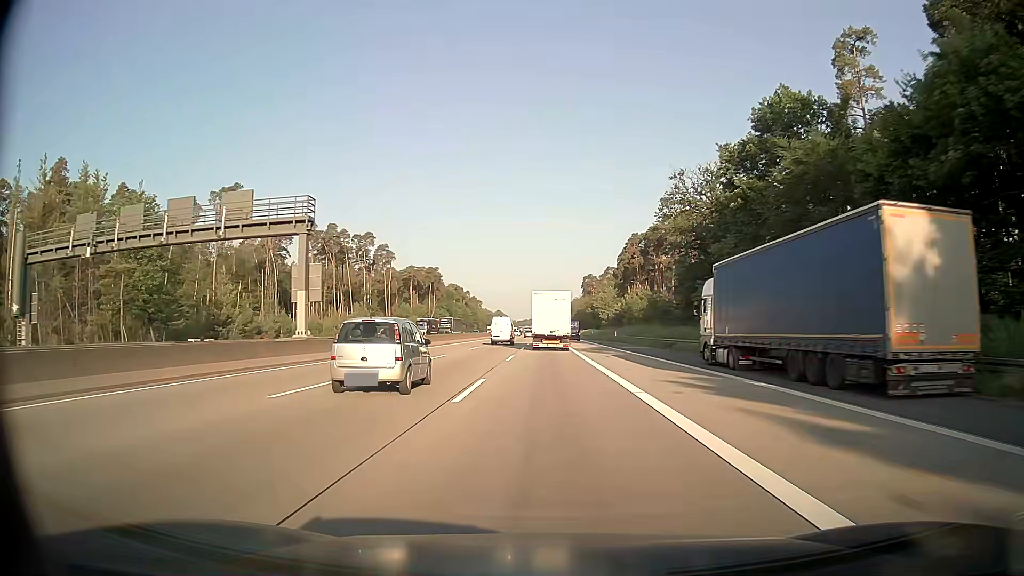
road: motorway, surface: asphalt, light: Day
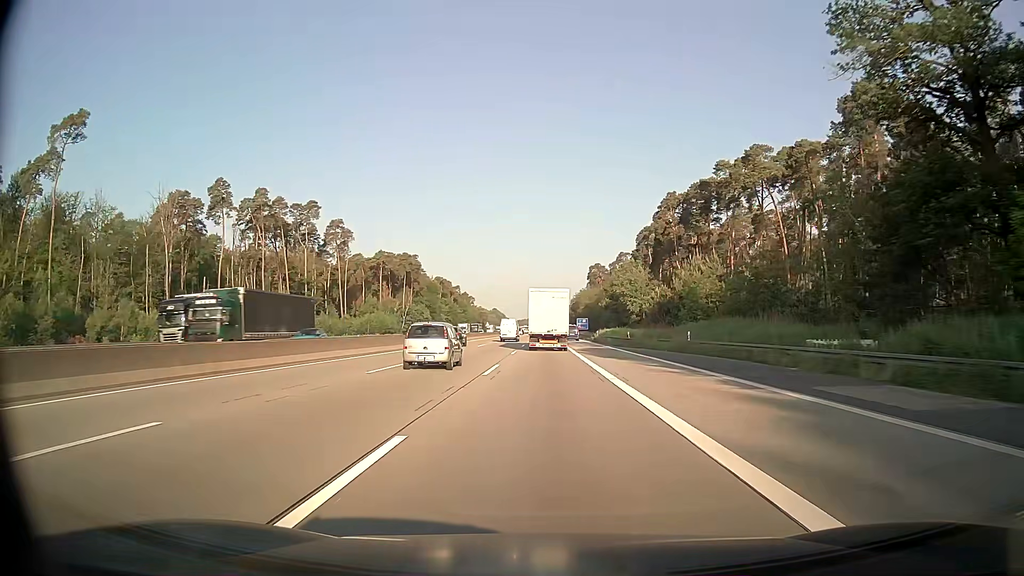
(+0.1, +46.3) m; 0°
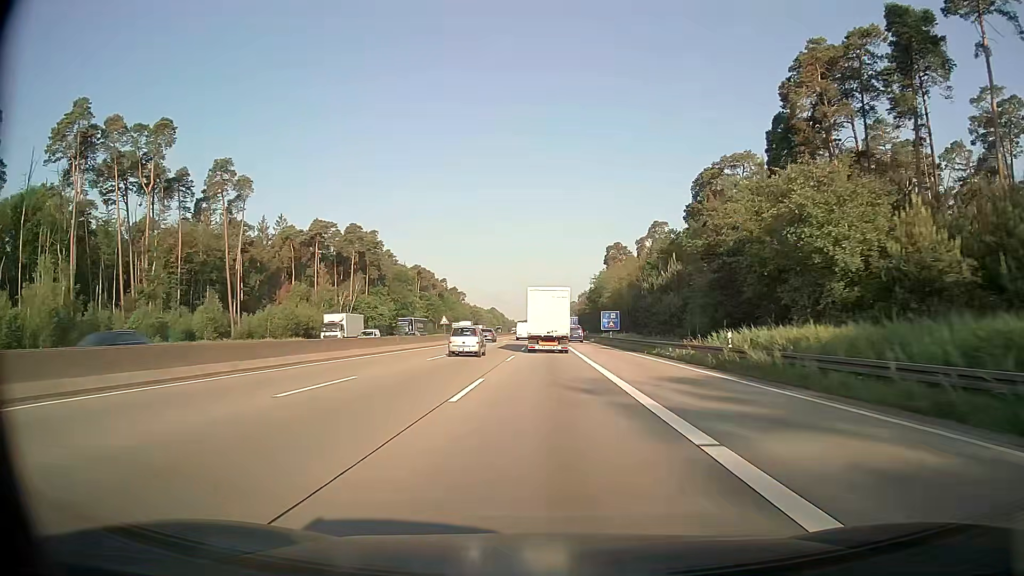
(-0.2, +61.7) m; 0°
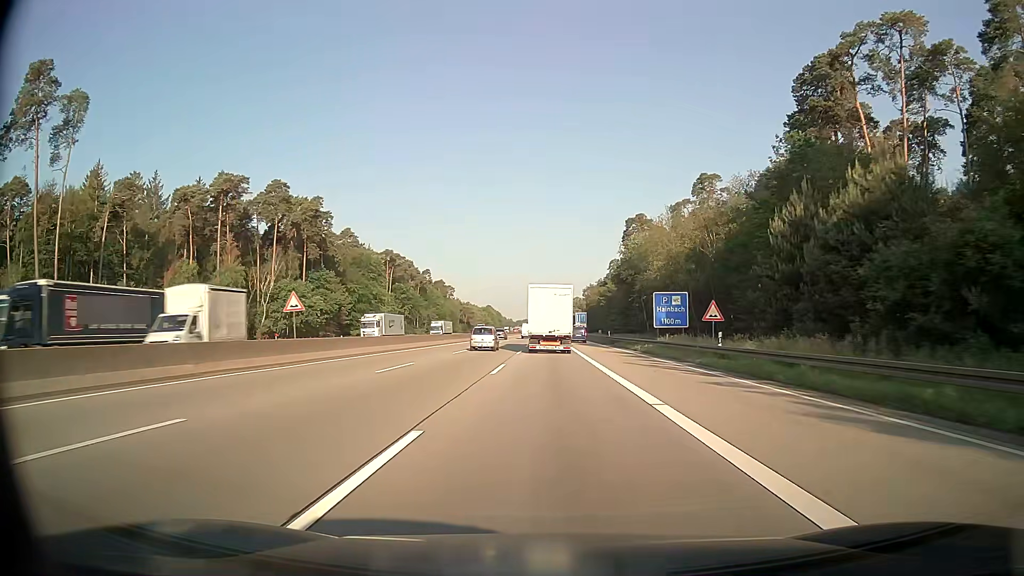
(+0.1, +46.2) m; 0°
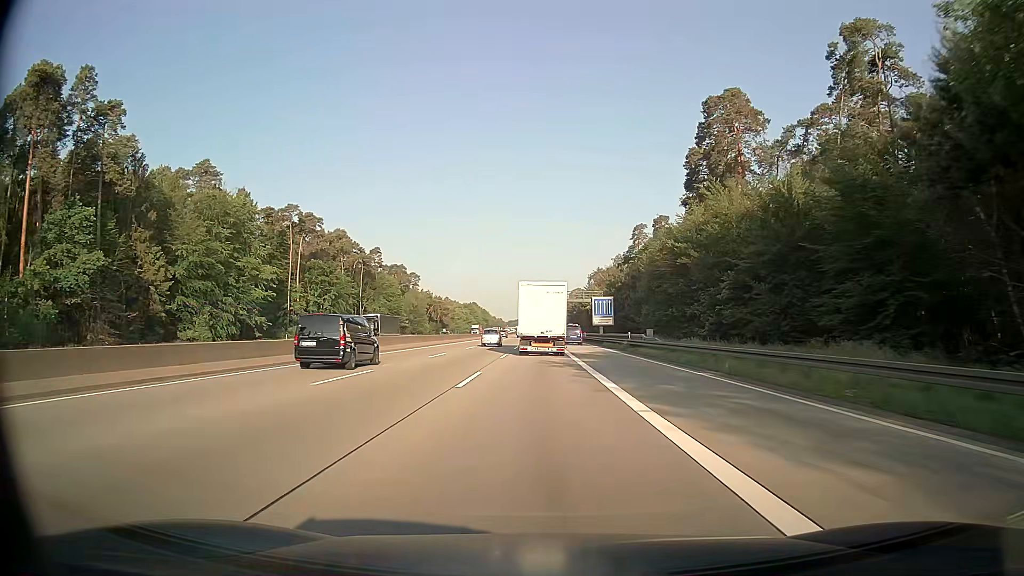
(+0.4, +76.8) m; +1°
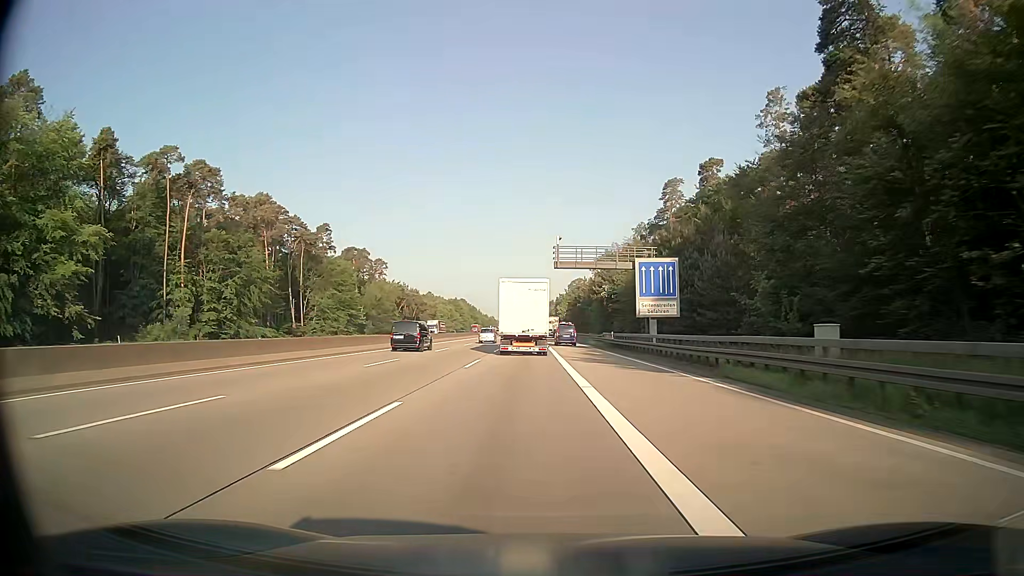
(+0.1, +46.0) m; 0°
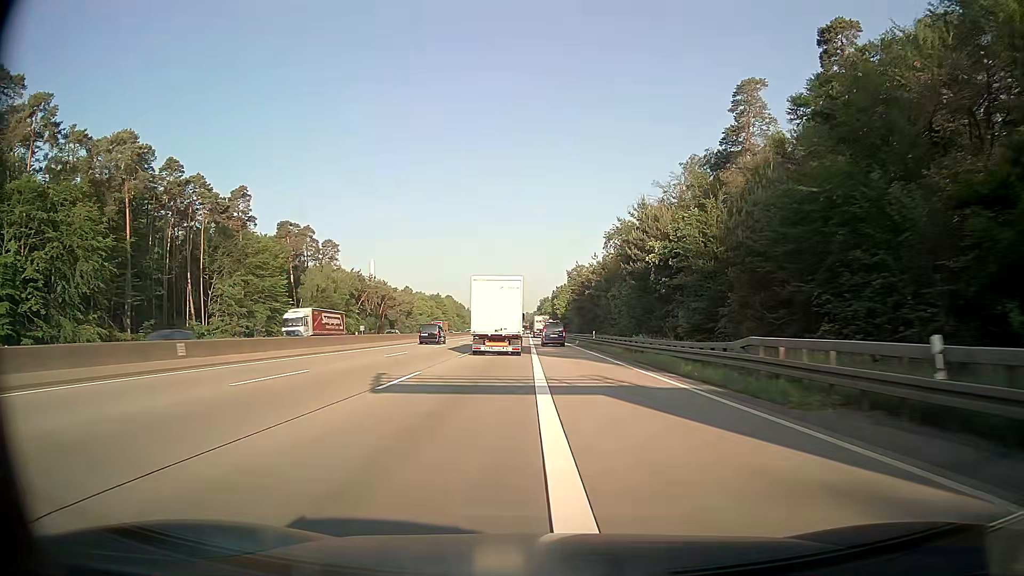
(+0.2, +45.4) m; +1°
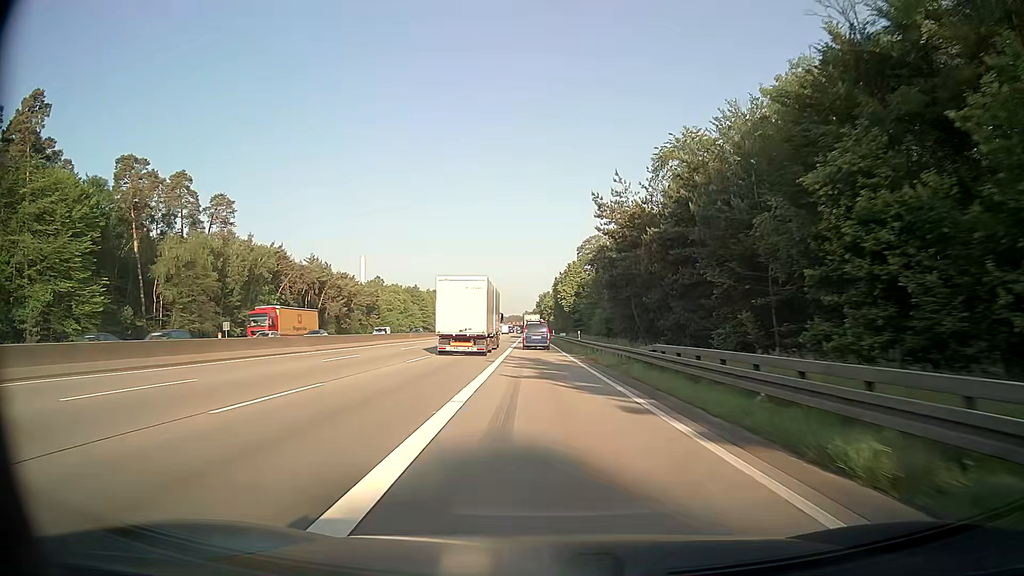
(+0.1, +59.1) m; 0°
(0, +10) (0, +20) (0, +30) (0, +40) (-1, +50) (-1, +60) (-1, +70) (-1, +80) (-1, +90) (-2, +100) m
